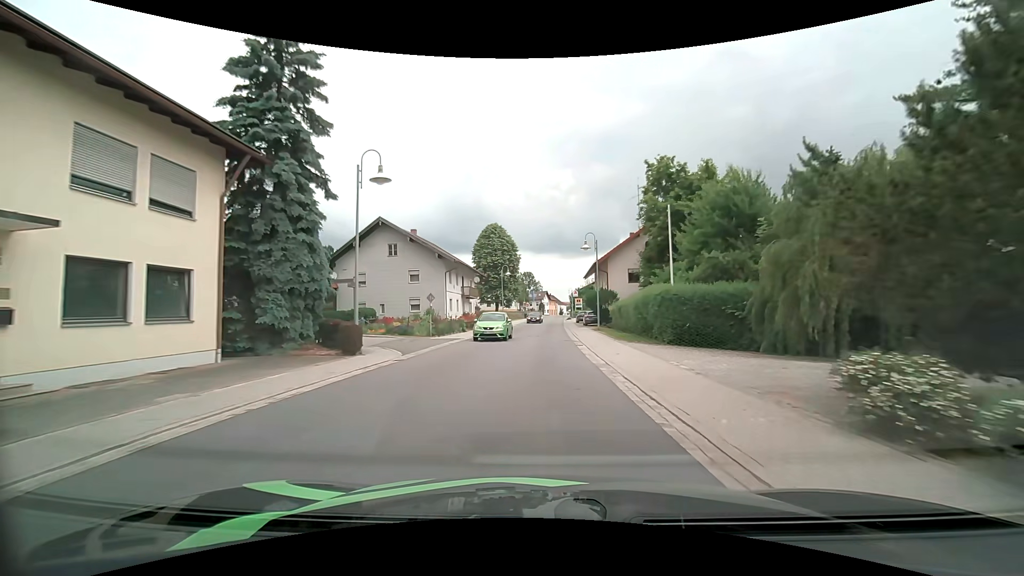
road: secondary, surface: asphalt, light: Day
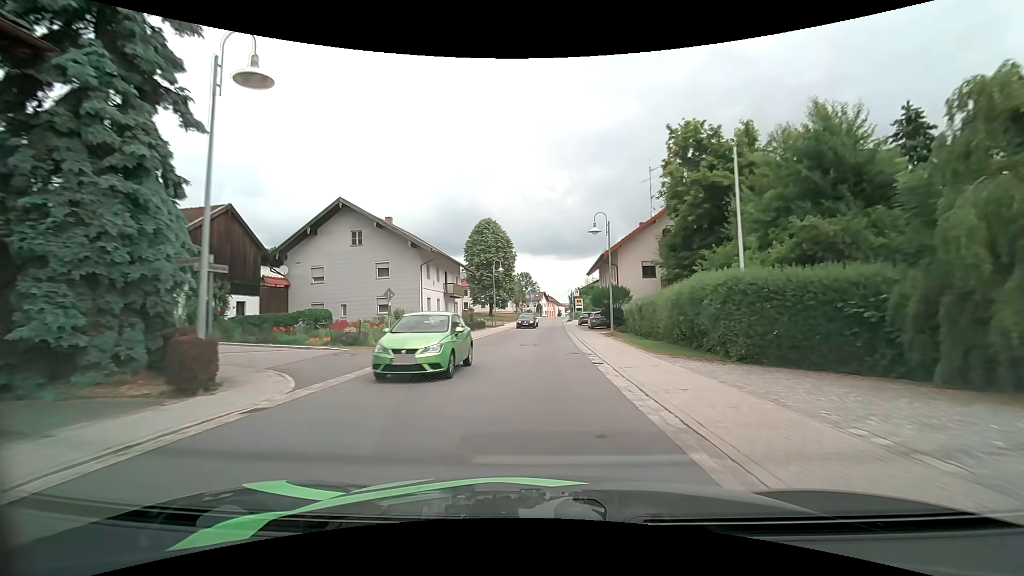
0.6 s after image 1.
(0.0, +7.6) m; 0°
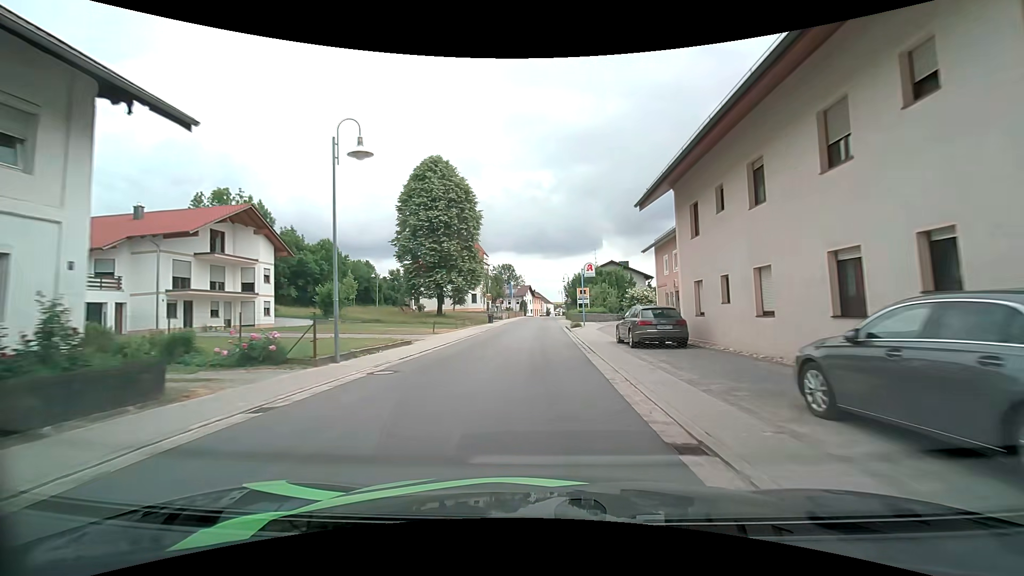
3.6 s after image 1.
(+0.9, +37.6) m; +2°
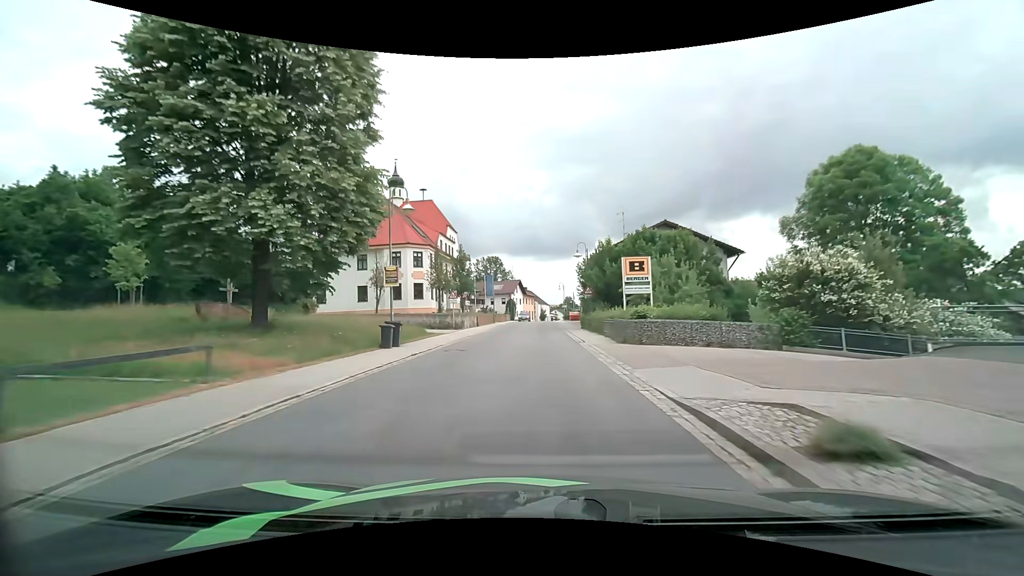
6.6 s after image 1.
(0.0, +37.2) m; 0°
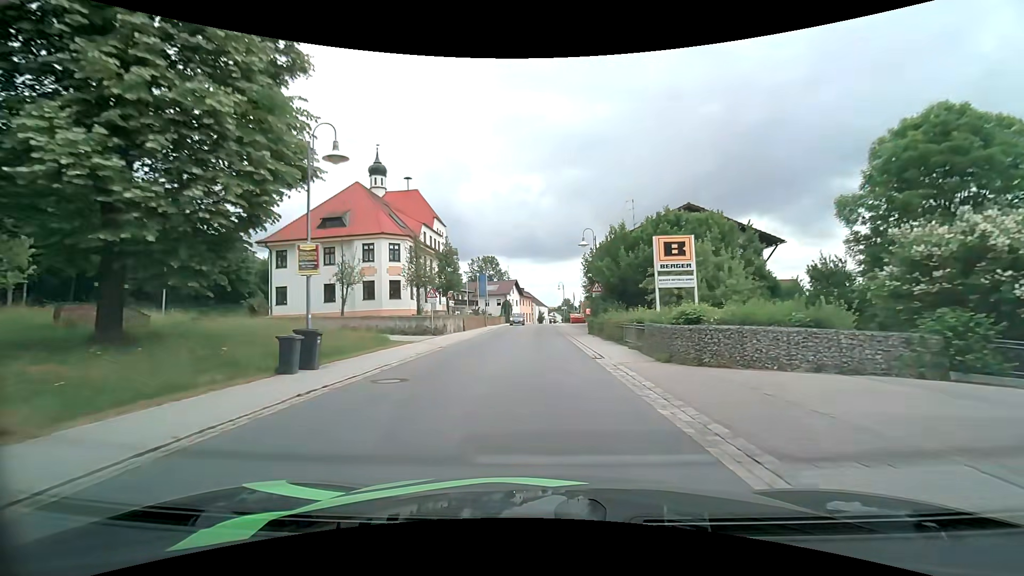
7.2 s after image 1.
(0.0, +7.6) m; 0°
